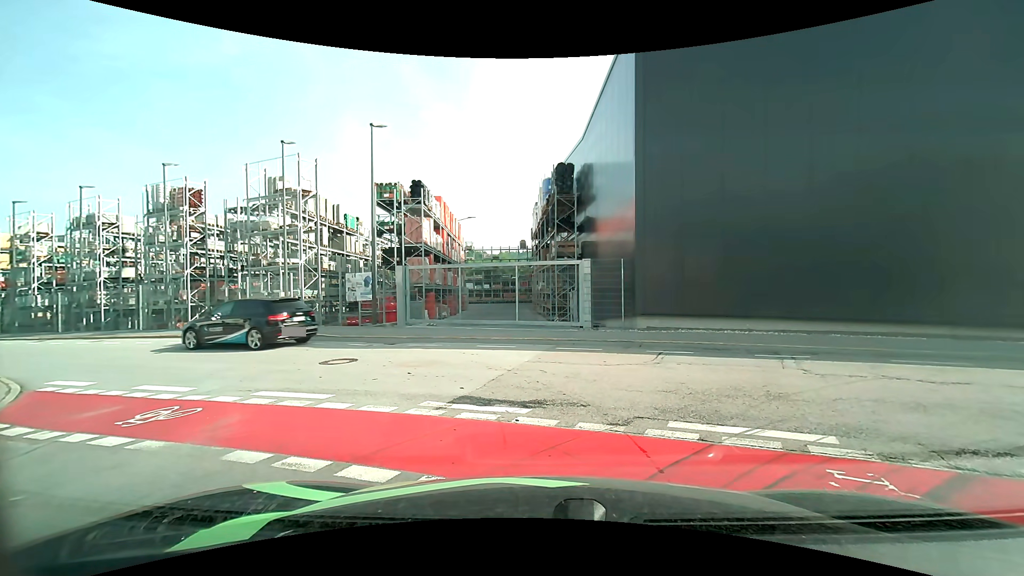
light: Day
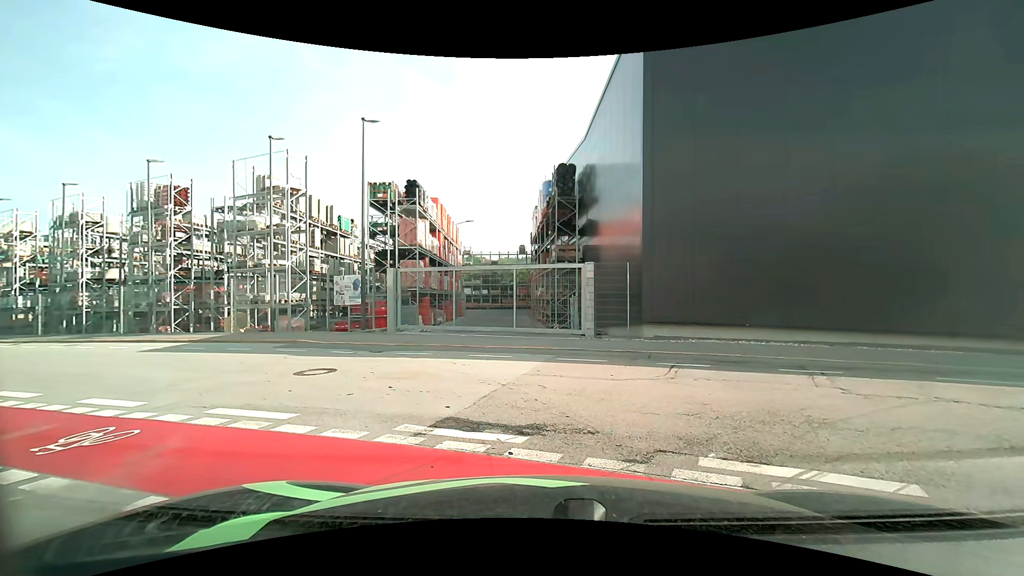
(0.0, +1.1) m; 0°
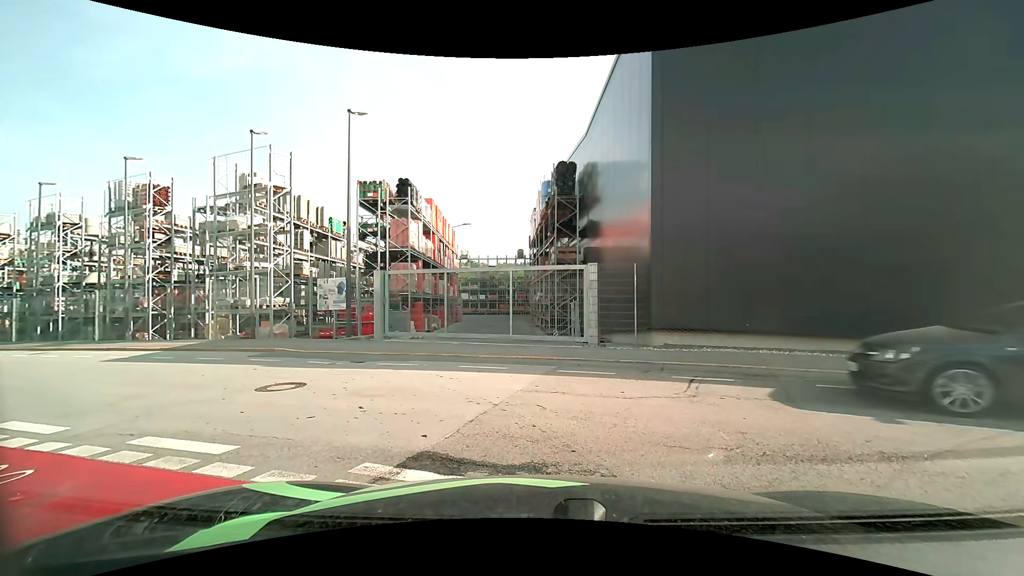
(0.0, +1.2) m; 0°
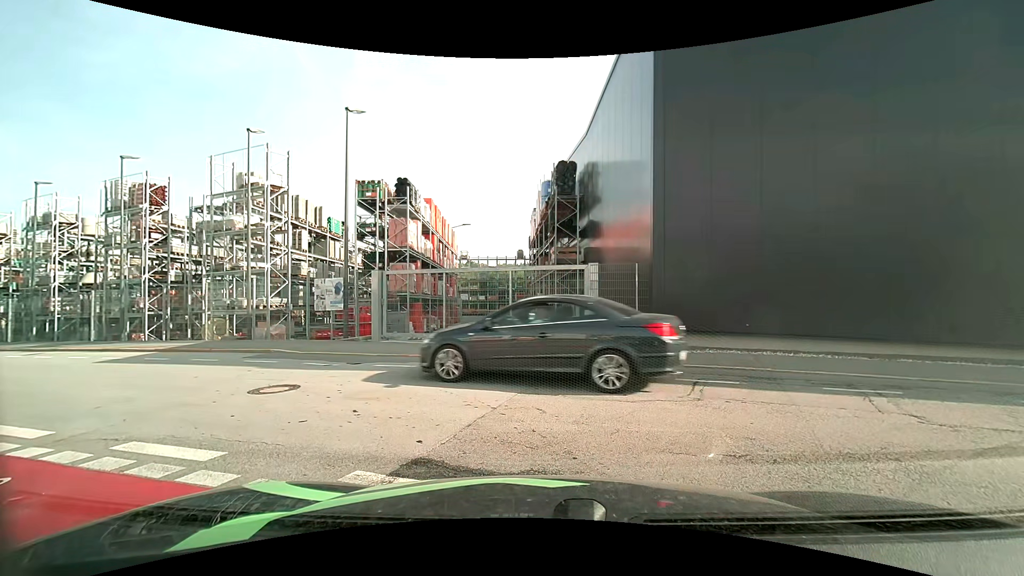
(0.0, +0.2) m; 0°
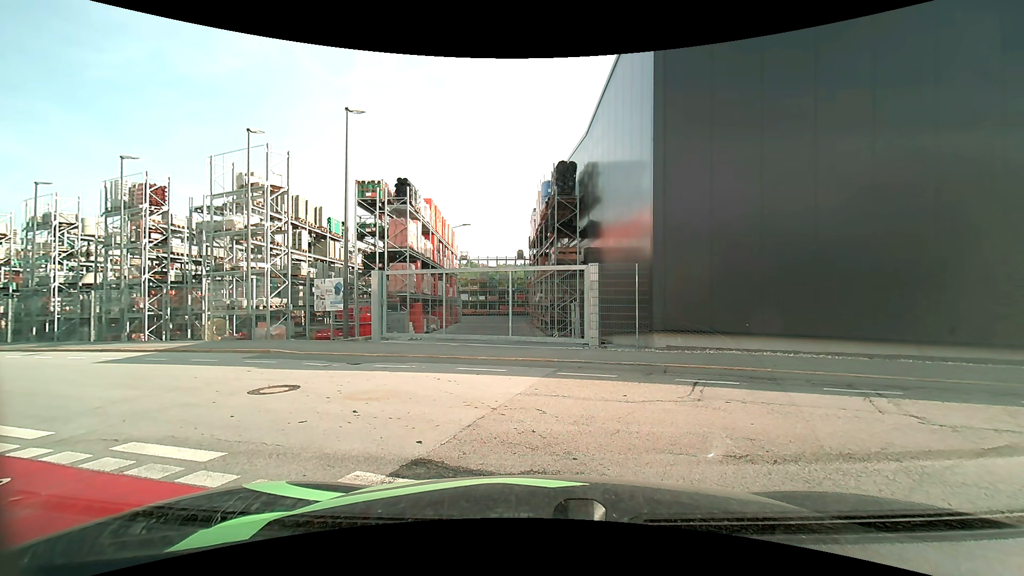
(0.0, +0.1) m; 0°
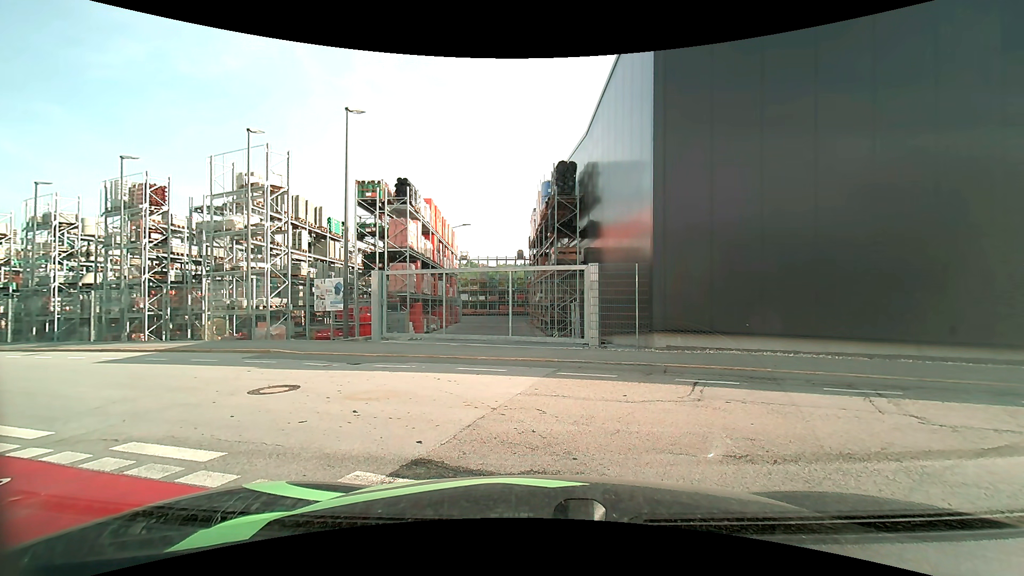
(0.0, 0.0) m; 0°
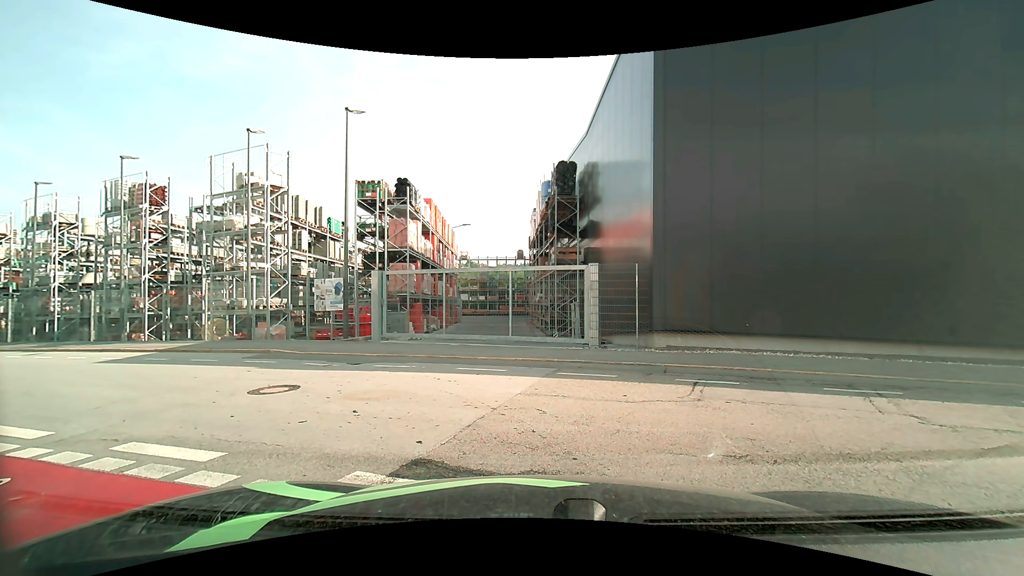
(0.0, 0.0) m; 0°
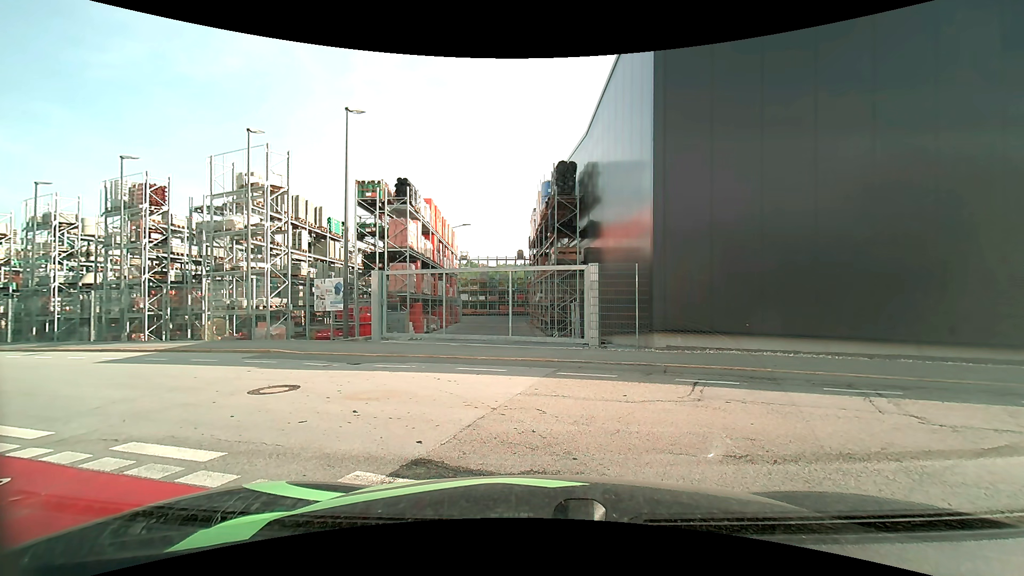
(0.0, 0.0) m; 0°
